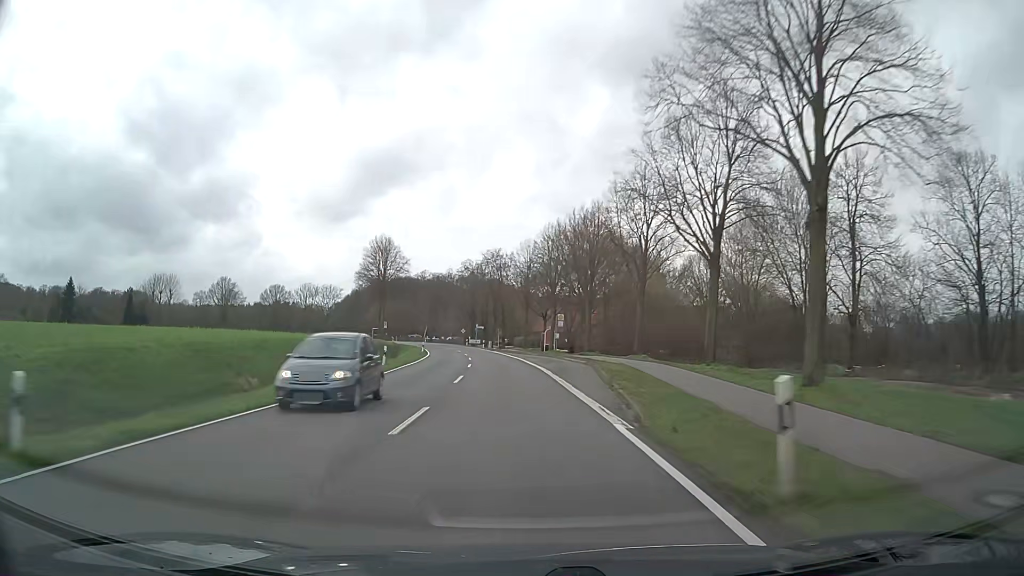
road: secondary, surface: asphalt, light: Day
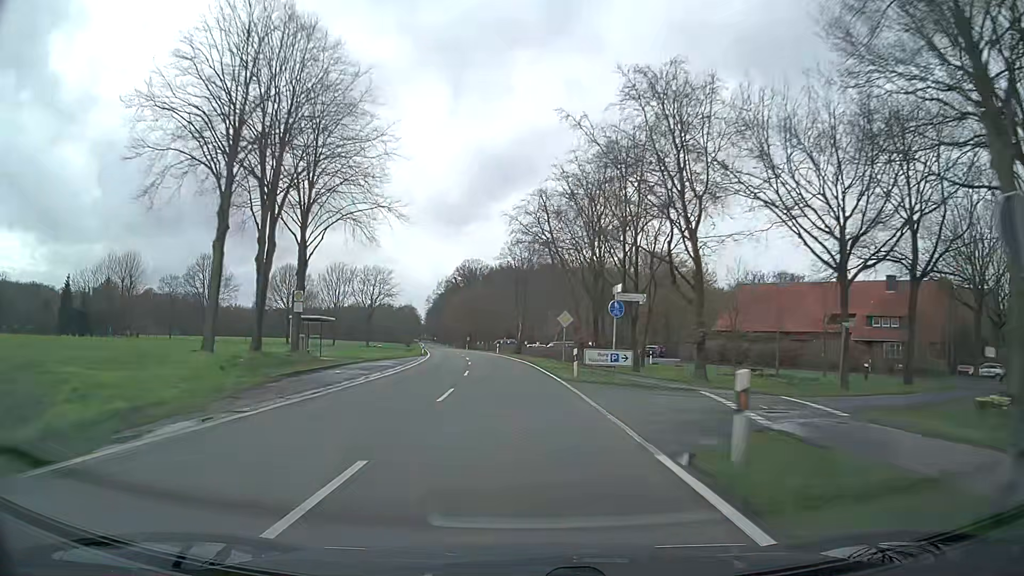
(-6.5, +78.3) m; -10°
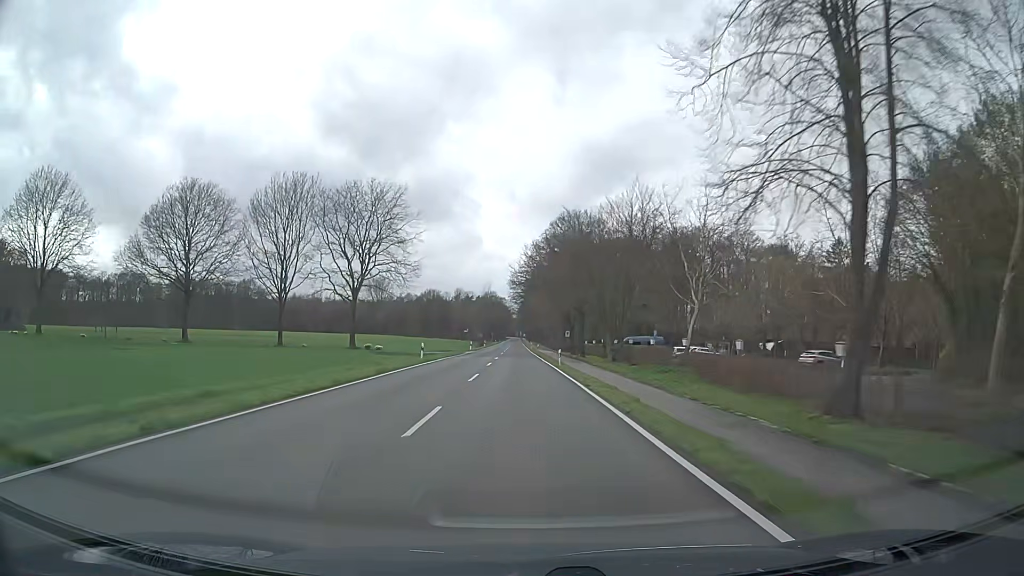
(-6.8, +78.4) m; -9°
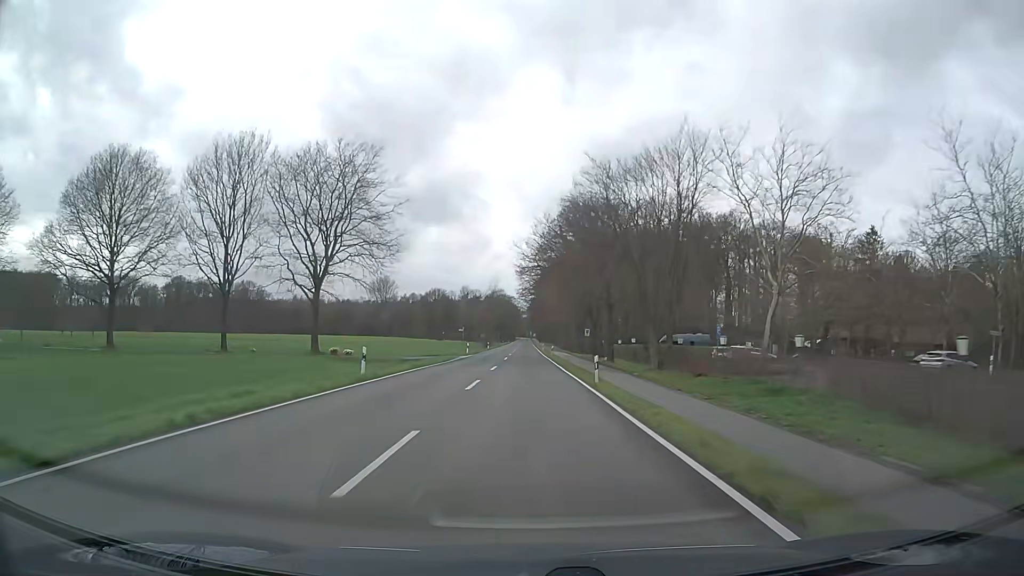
(-0.2, +15.8) m; -1°
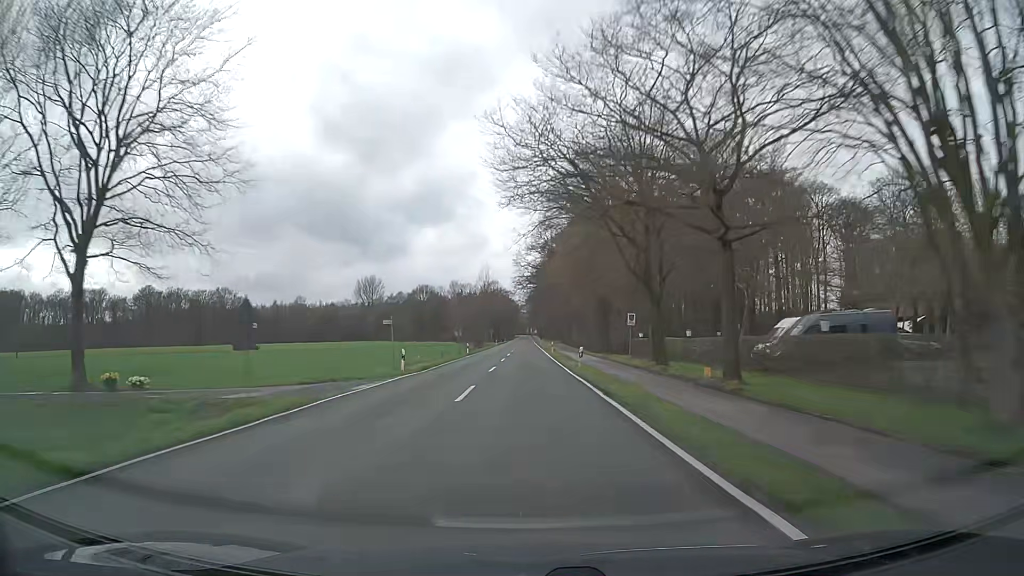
(0.0, +31.7) m; 0°
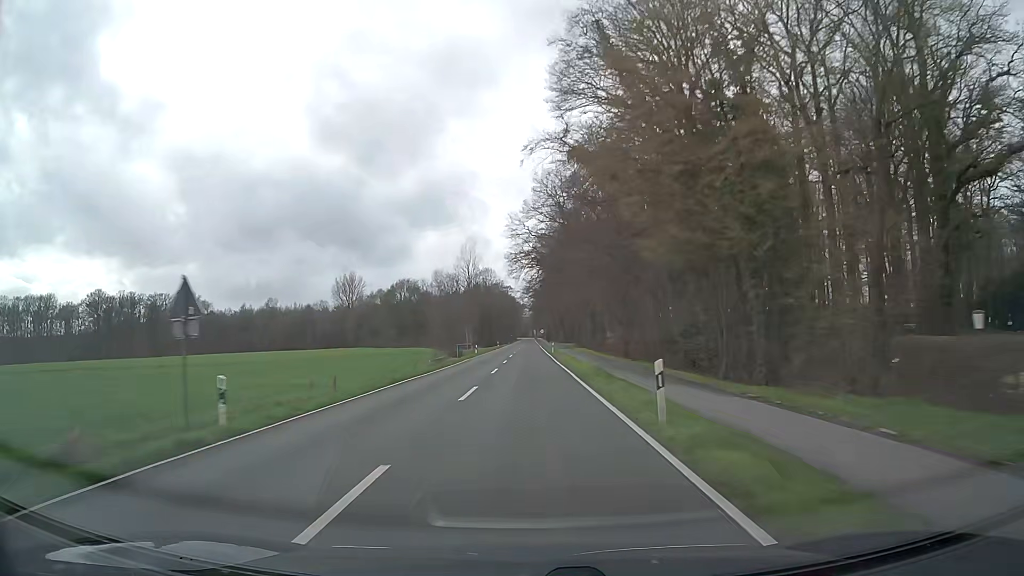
(0.0, +47.6) m; 0°
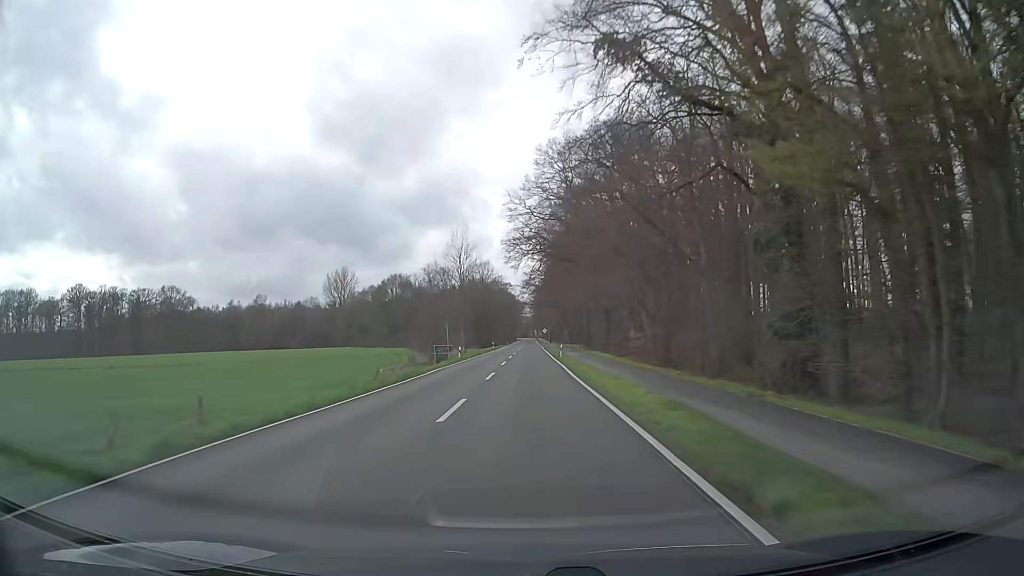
(0.0, +15.9) m; 0°
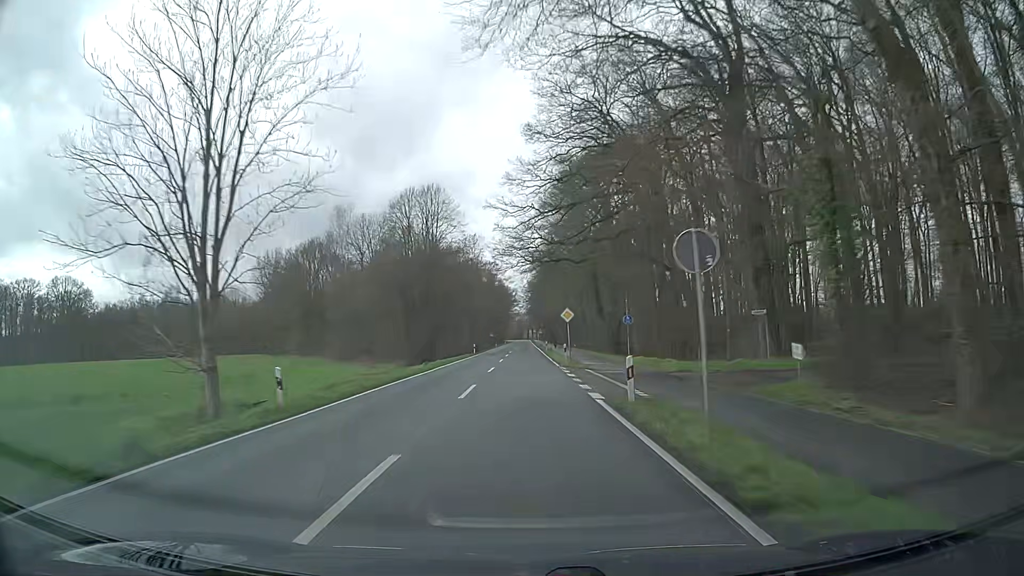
(+0.3, +79.5) m; +1°
(0, +10) (0, +20) (0, +30) (0, +40) (0, +50) (0, +60) (0, +70) (0, +80) (0, +90) (-1, +100) m
